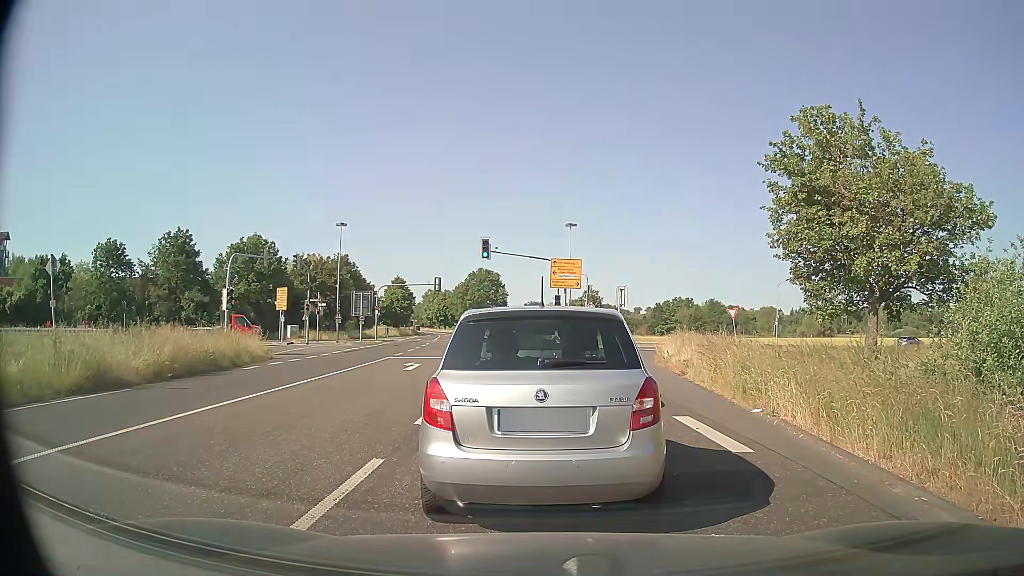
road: primary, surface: asphalt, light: Day
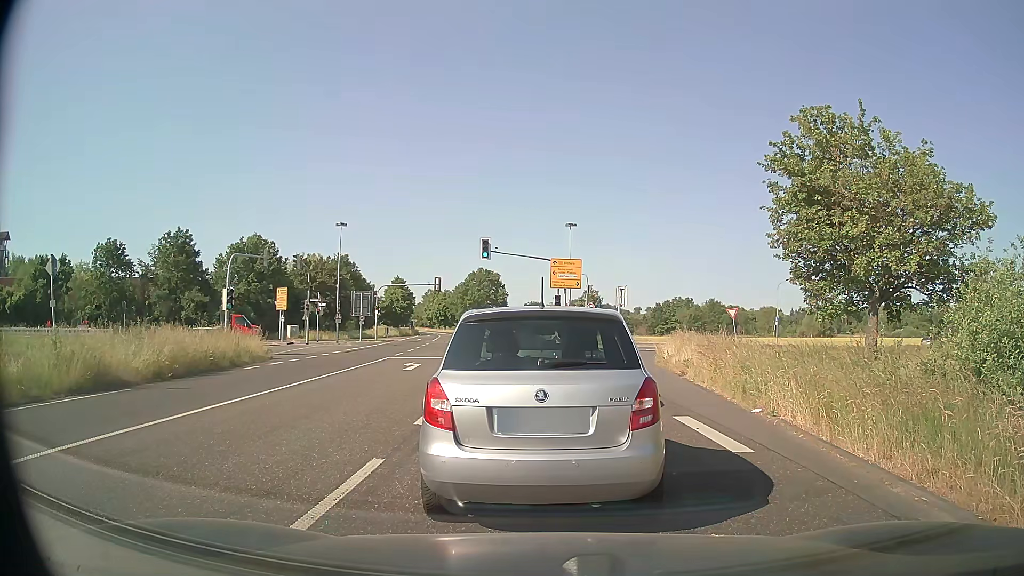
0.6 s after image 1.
(0.0, 0.0) m; 0°
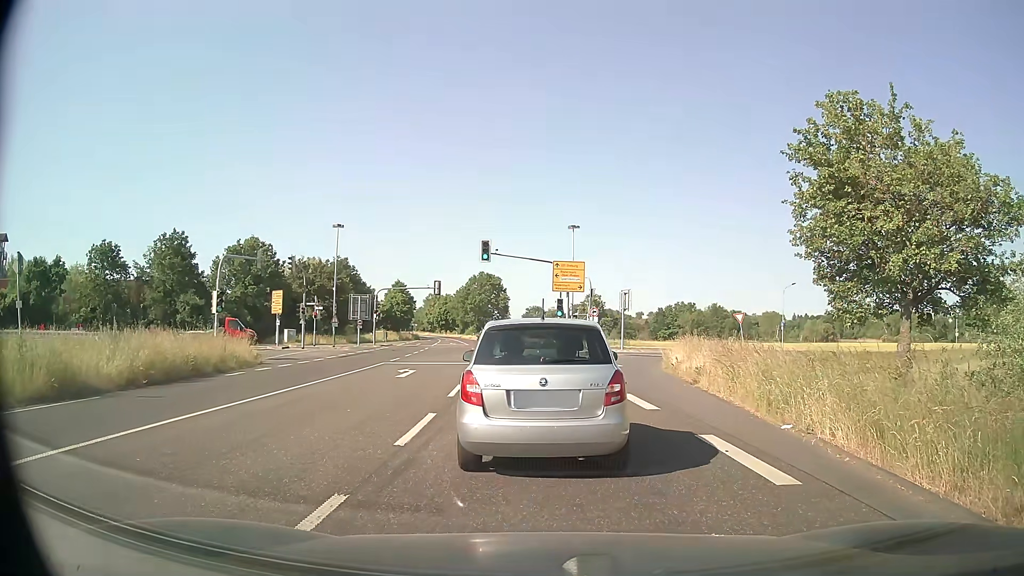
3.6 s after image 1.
(0.0, +1.5) m; -1°
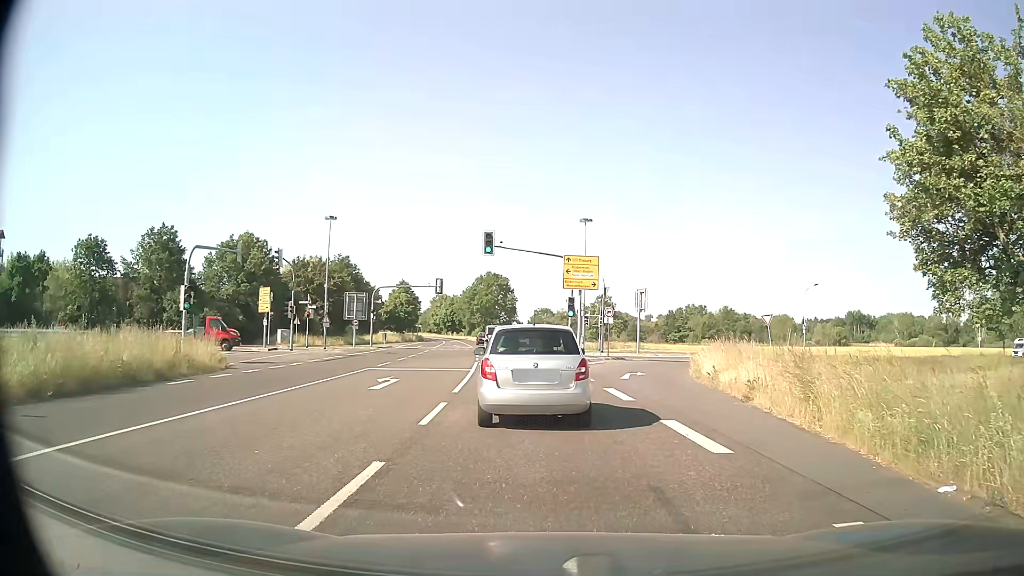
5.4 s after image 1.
(+0.1, +4.6) m; +1°
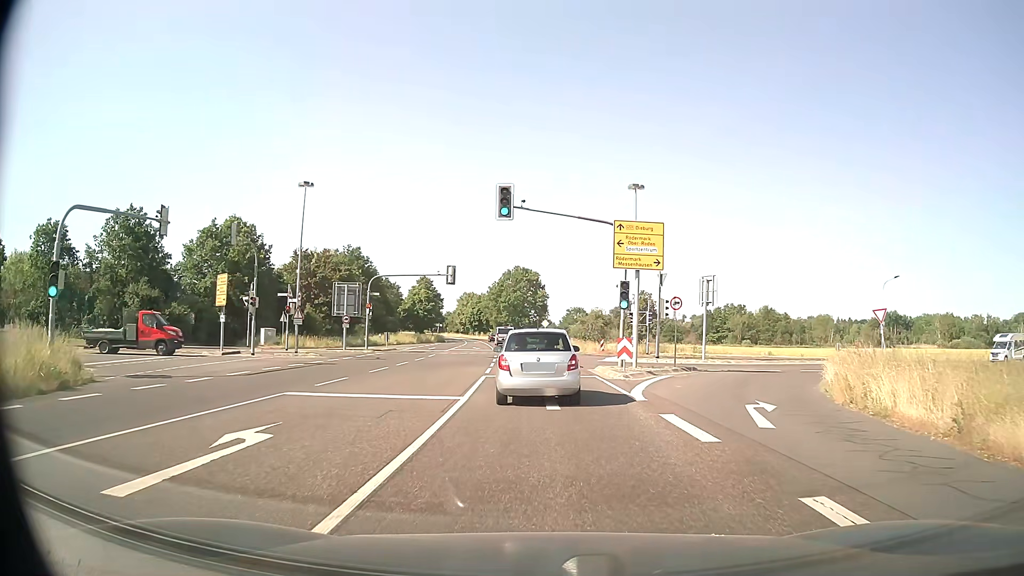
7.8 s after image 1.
(-0.3, +12.1) m; -3°
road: tertiary_link
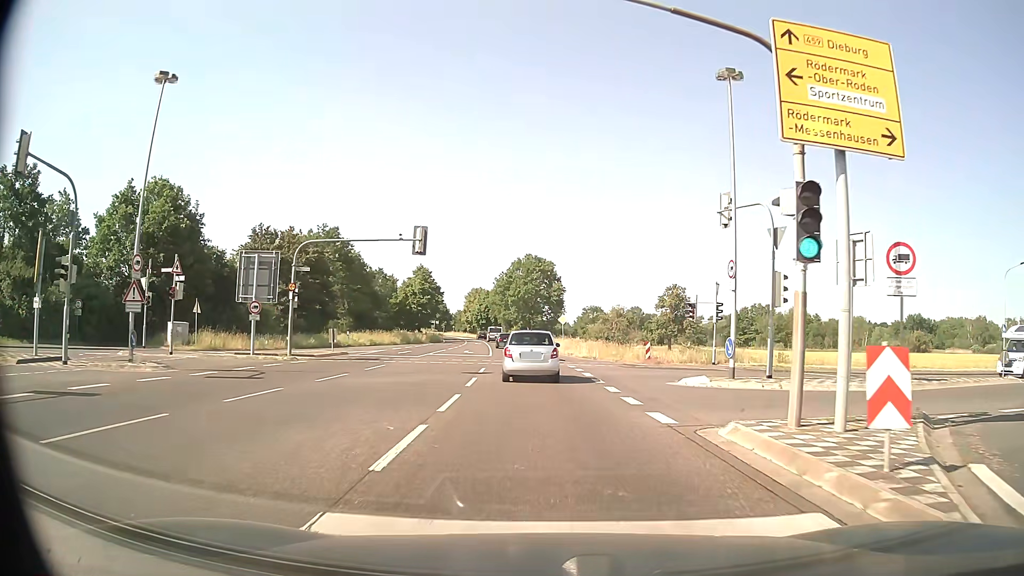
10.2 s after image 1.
(-0.2, +18.1) m; -1°
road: primary
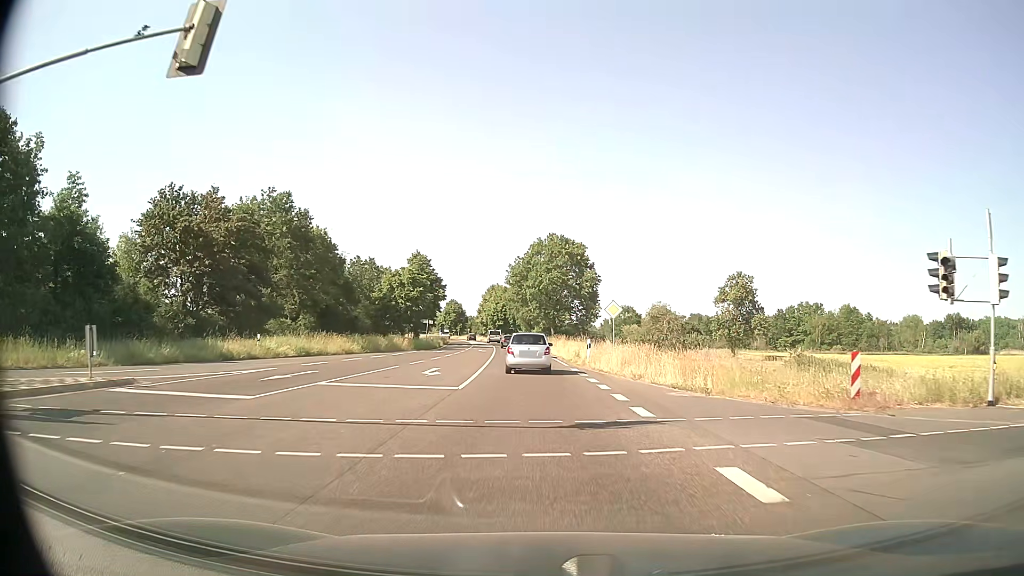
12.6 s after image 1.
(-0.3, +23.9) m; -2°
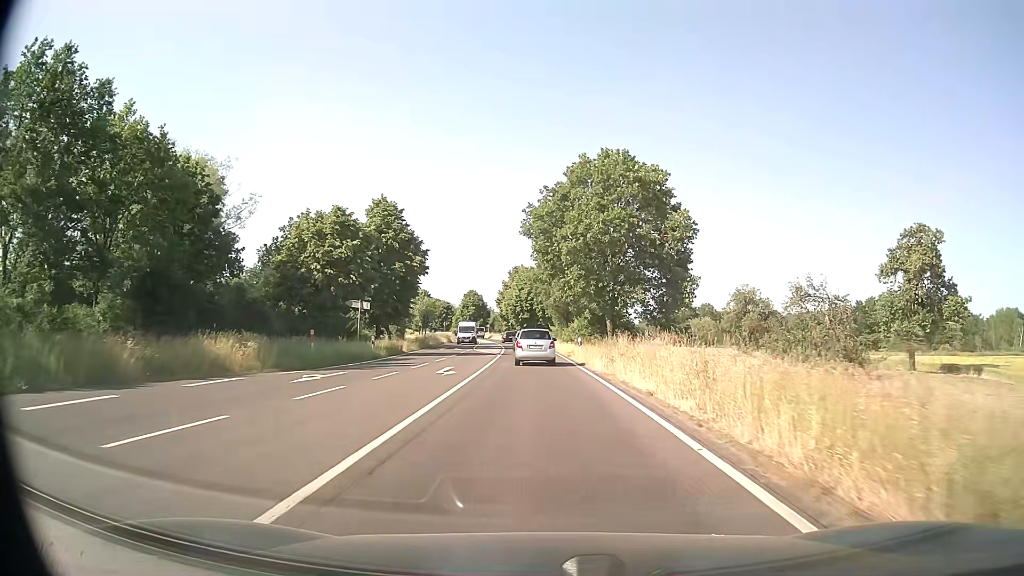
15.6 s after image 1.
(-0.8, +36.7) m; -3°
(0, +10) (0, +20) (-1, +30) (-1, +40) (-2, +50) (-2, +60) (-3, +70) (-4, +80) (-5, +90) (-6, +100) m
